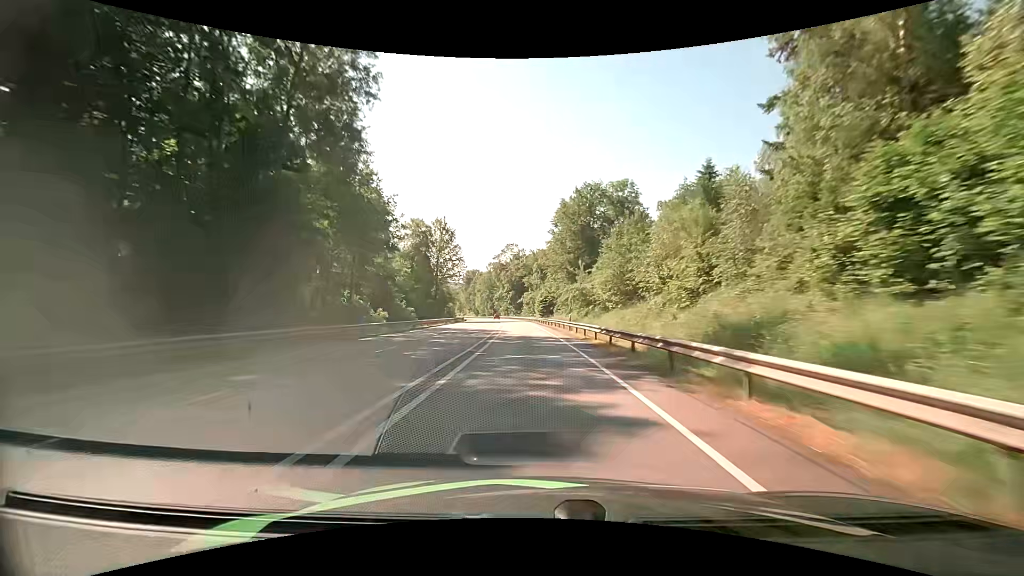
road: primary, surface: asphalt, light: Day
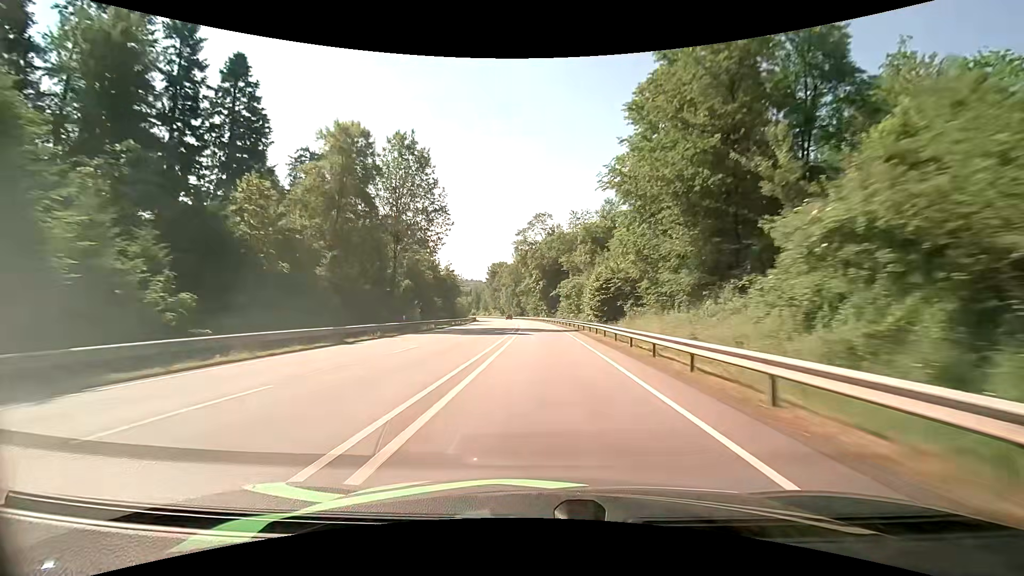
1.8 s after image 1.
(-1.8, +47.7) m; -4°
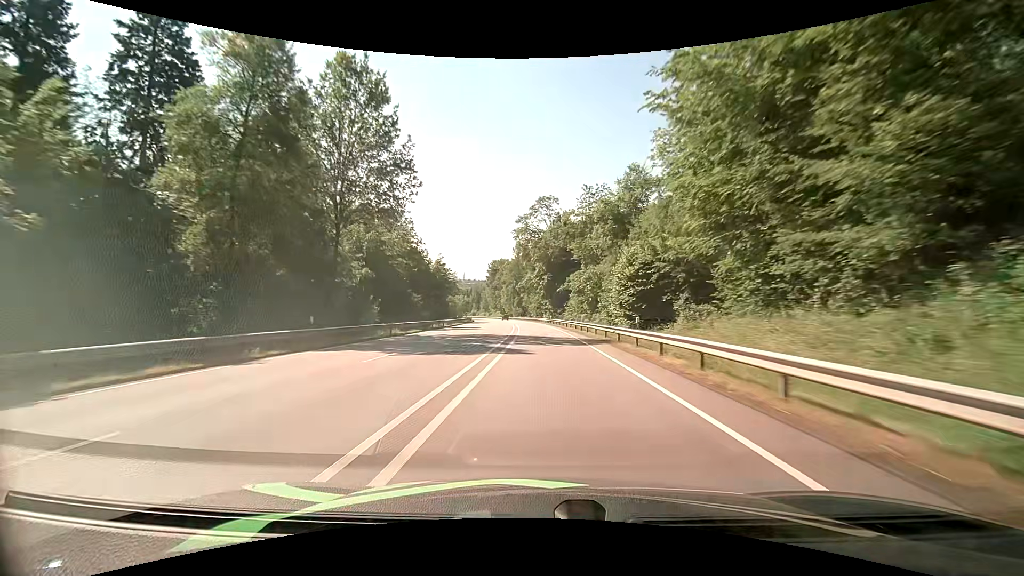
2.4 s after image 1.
(-0.1, +15.8) m; 0°
(0, +10) (0, +20) (0, +30) (0, +40) (-1, +50) (-1, +60) (-2, +70) (-2, +80) (-3, +90) (-4, +100) m
